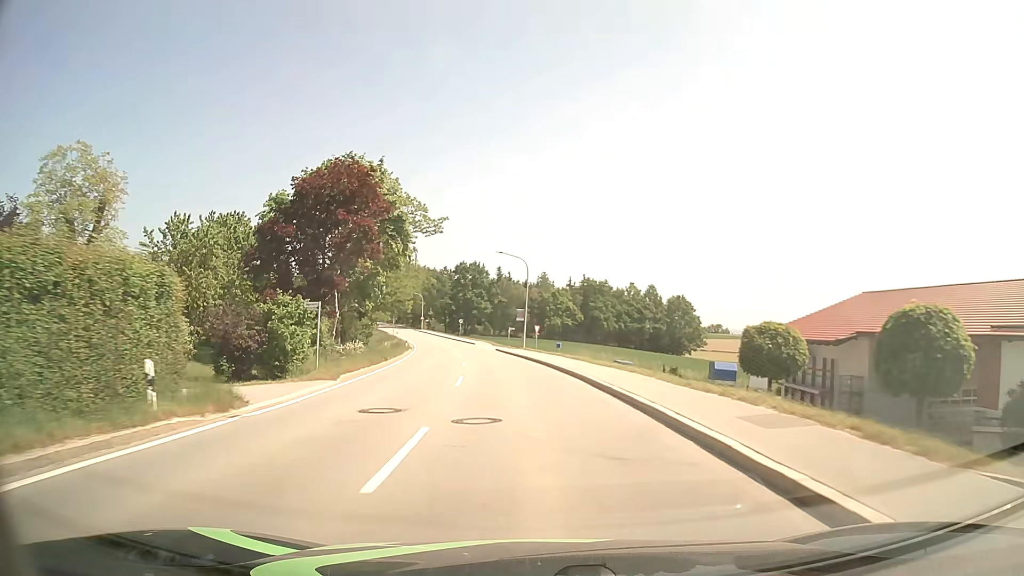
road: tertiary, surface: asphalt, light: Day
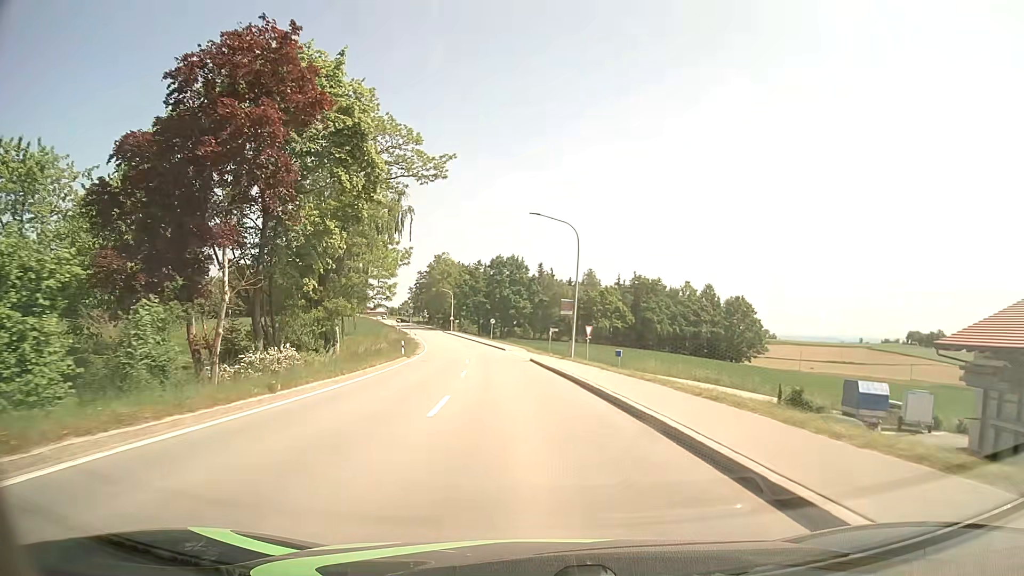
(-0.5, +18.2) m; -3°
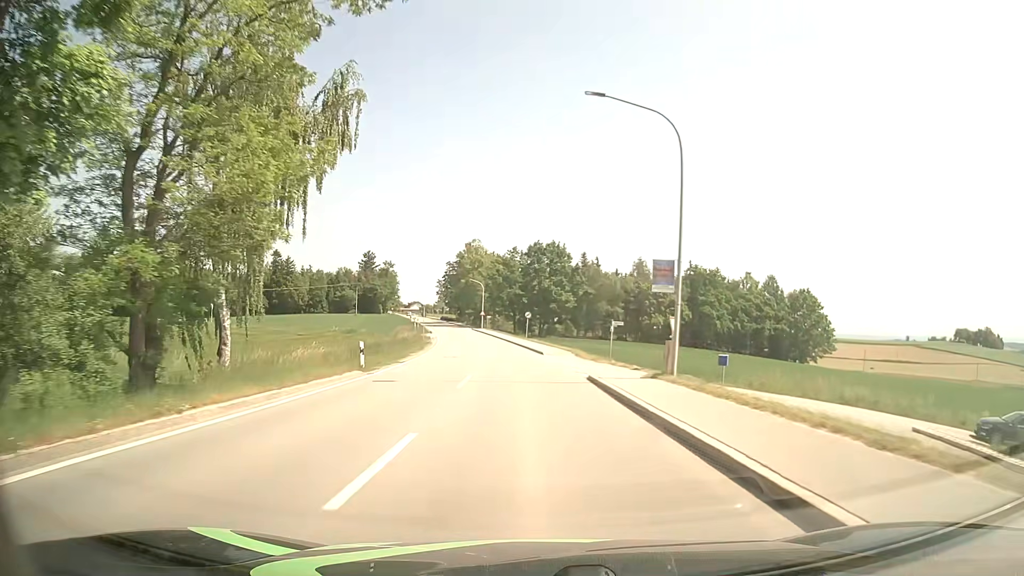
(-0.6, +18.2) m; -3°
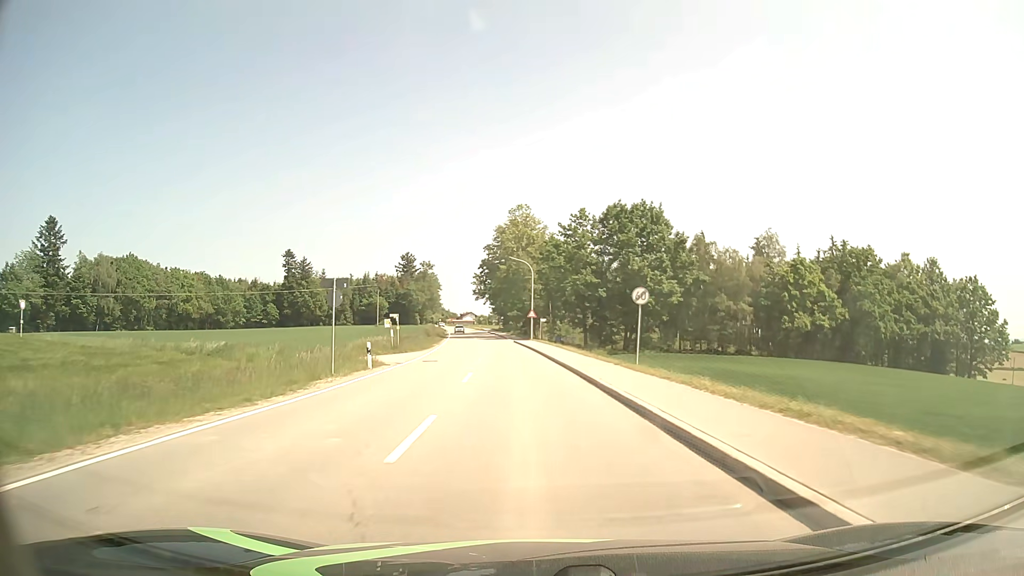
(-2.3, +45.4) m; -5°
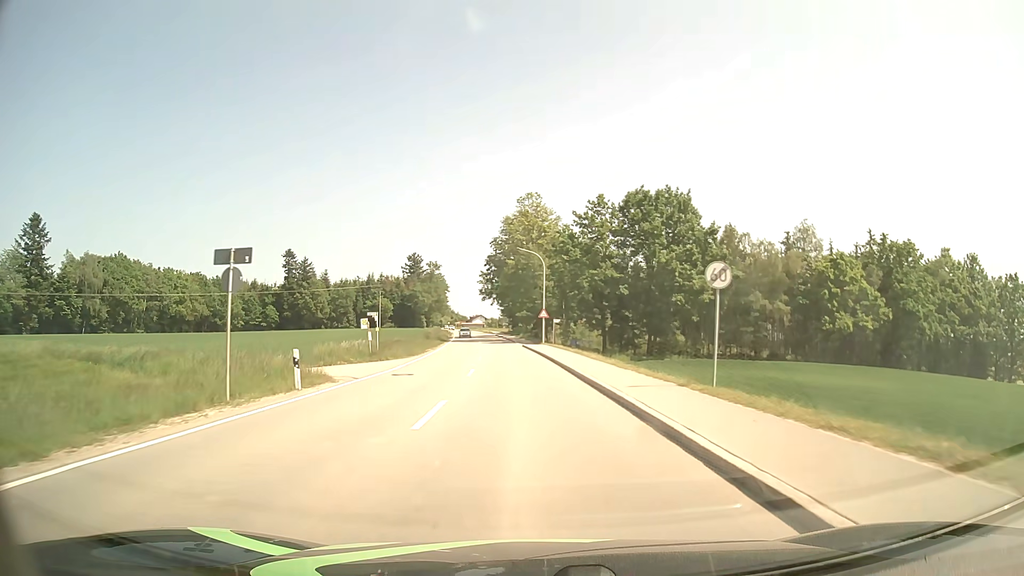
(-0.1, +9.1) m; -1°
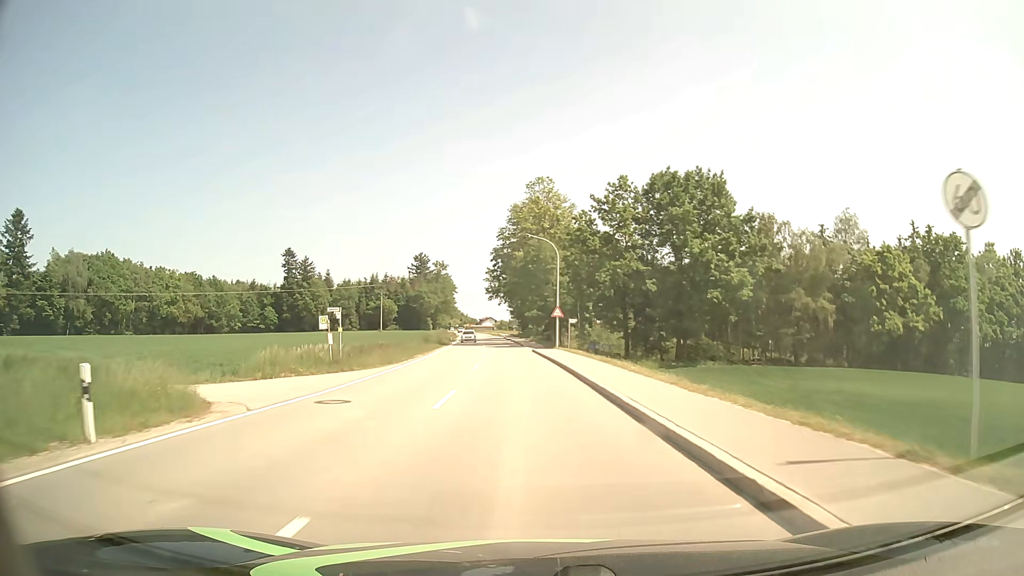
(-0.1, +9.1) m; -1°
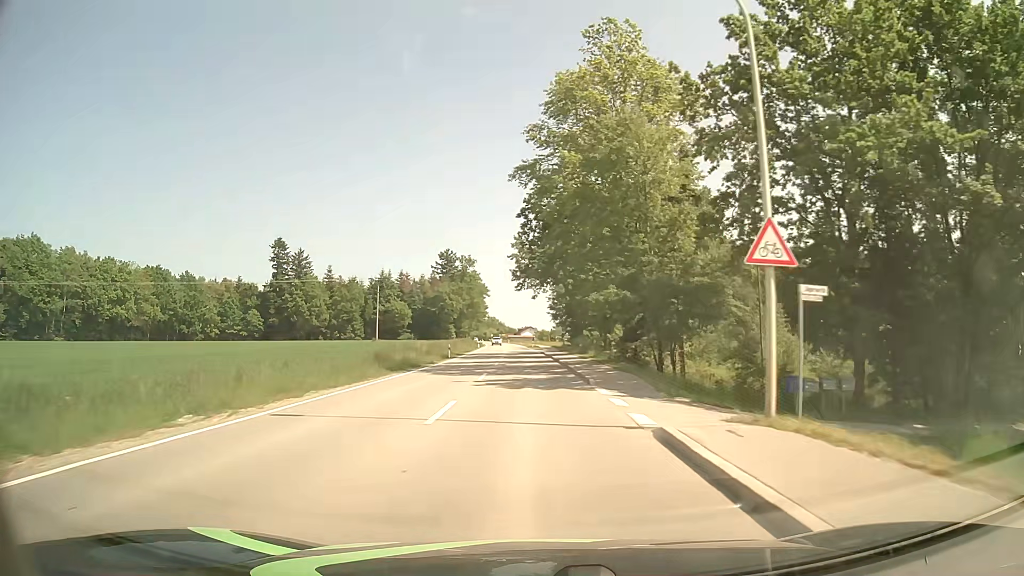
(-1.3, +37.9) m; -4°
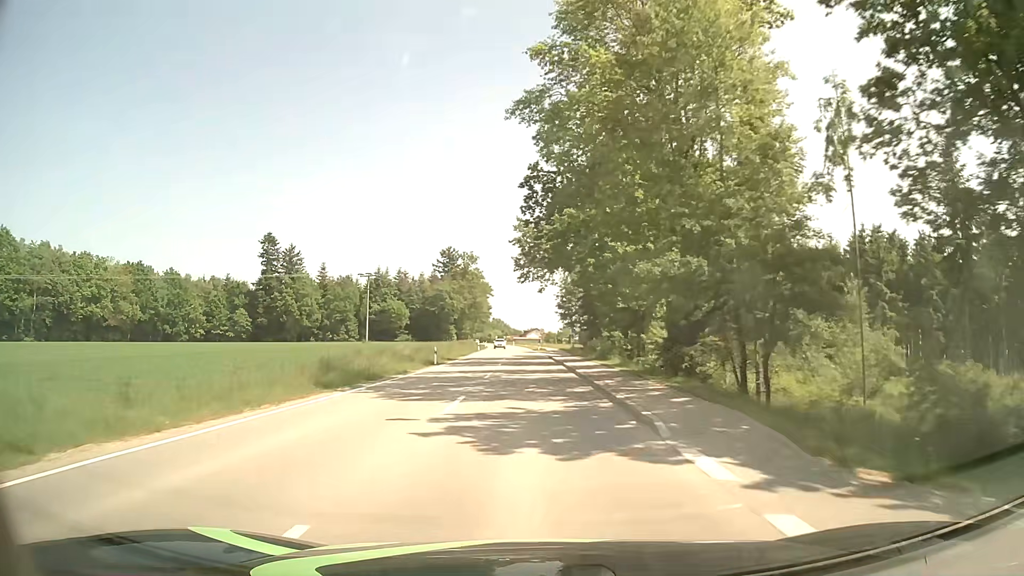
(0.0, +10.2) m; 0°
(0, +10) (0, +20) (0, +30) (0, +40) (-1, +50) (-1, +60) (-1, +70) (-2, +80) (-2, +90) (-2, +100) m
